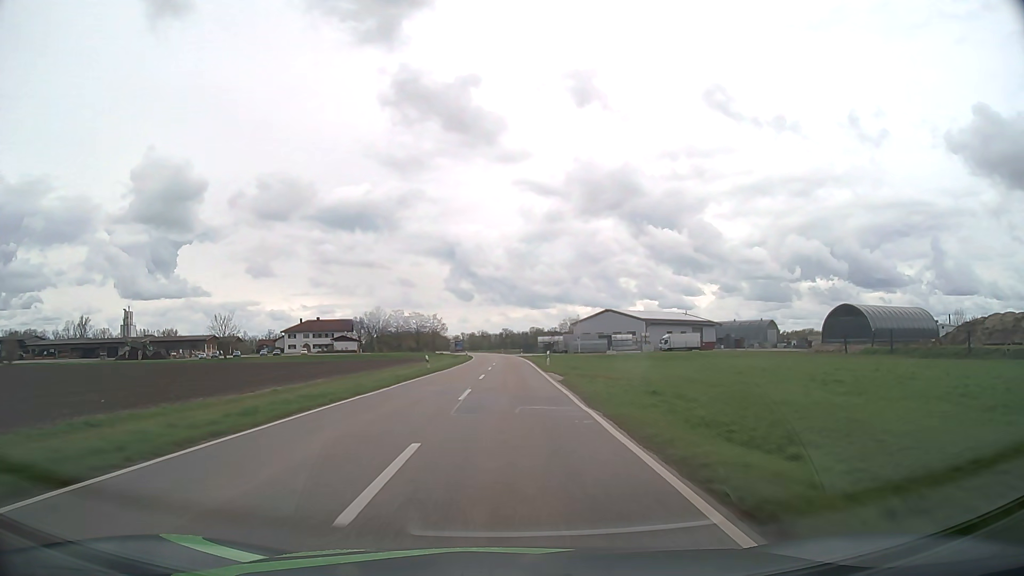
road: tertiary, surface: asphalt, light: Day
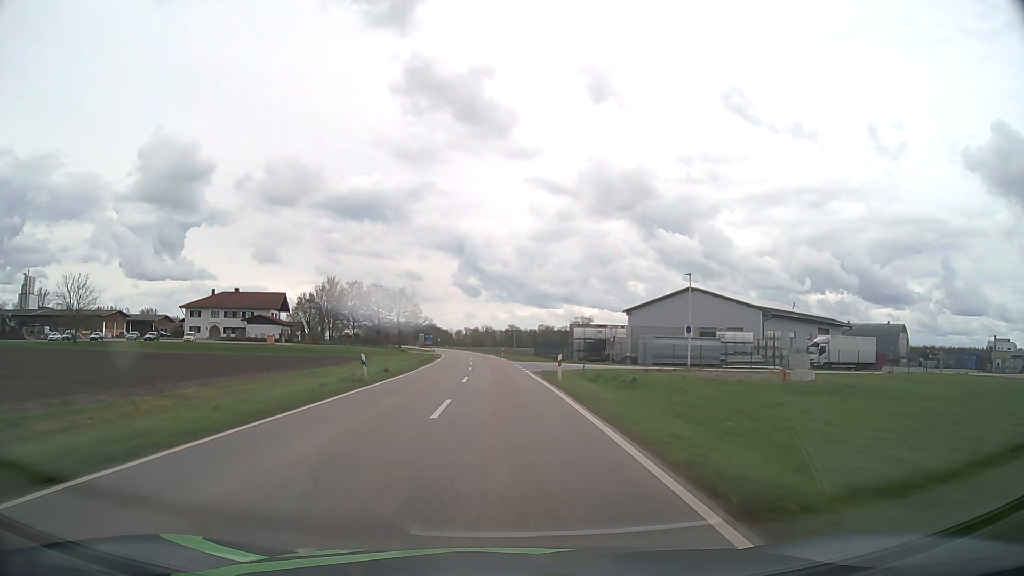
(+0.4, +65.7) m; 0°
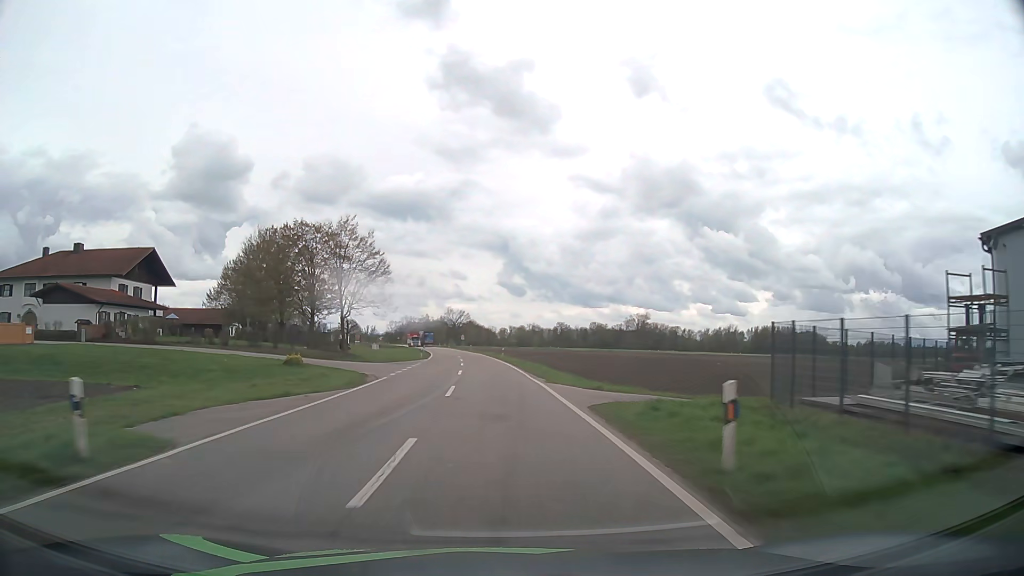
(-2.1, +67.5) m; -4°
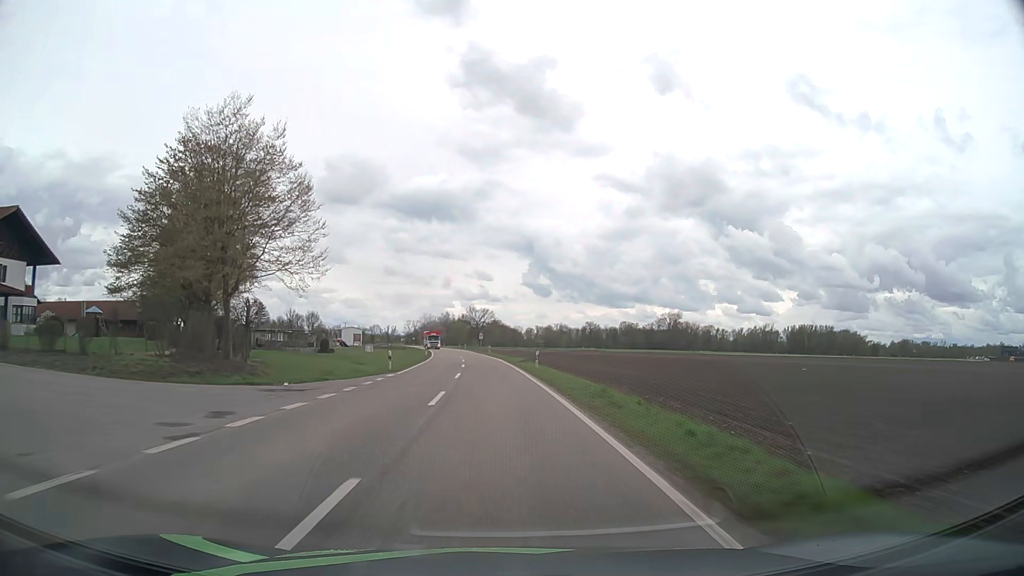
(-0.5, +27.5) m; -2°
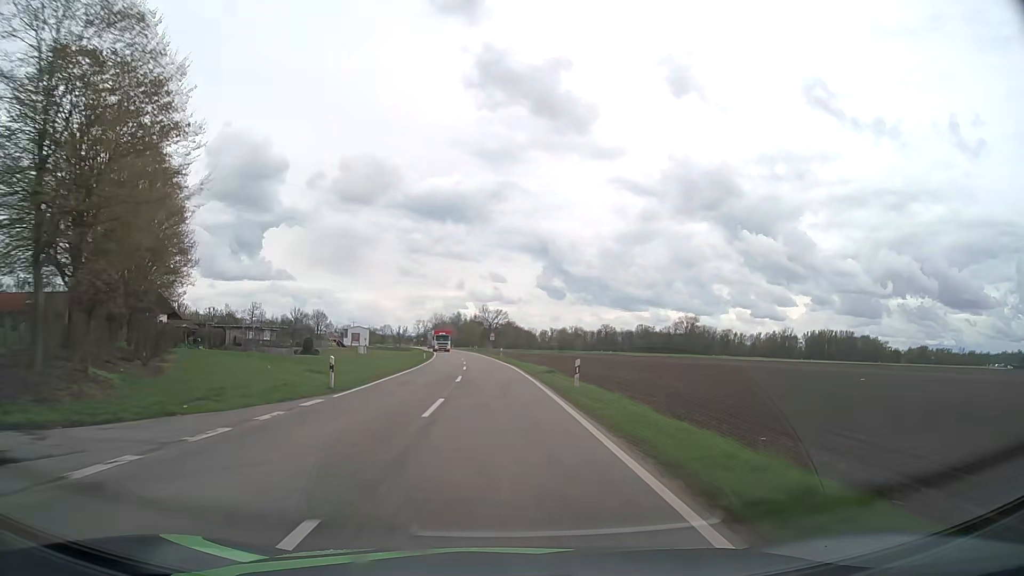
(-0.2, +13.8) m; -1°
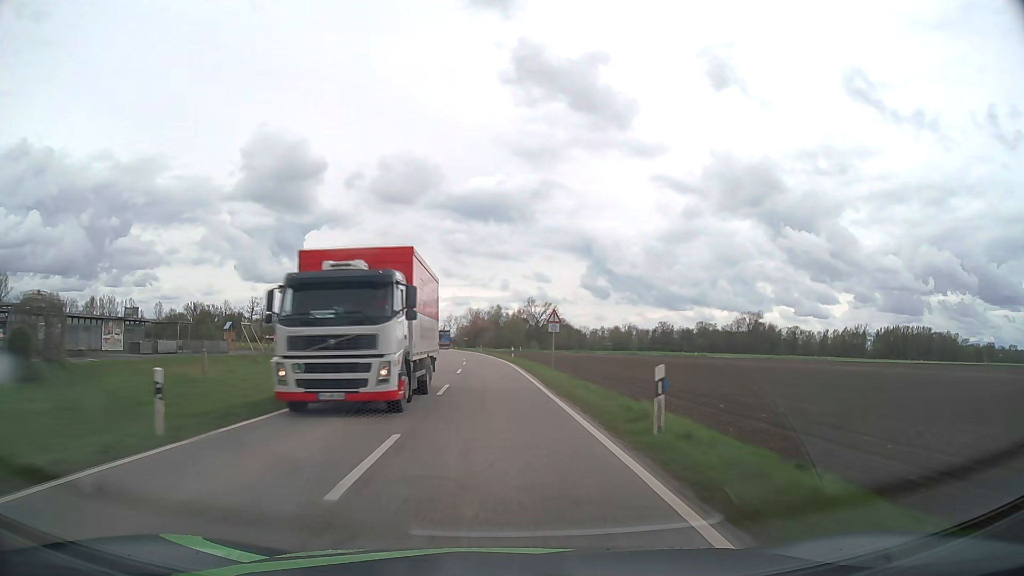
(-2.0, +55.8) m; -4°
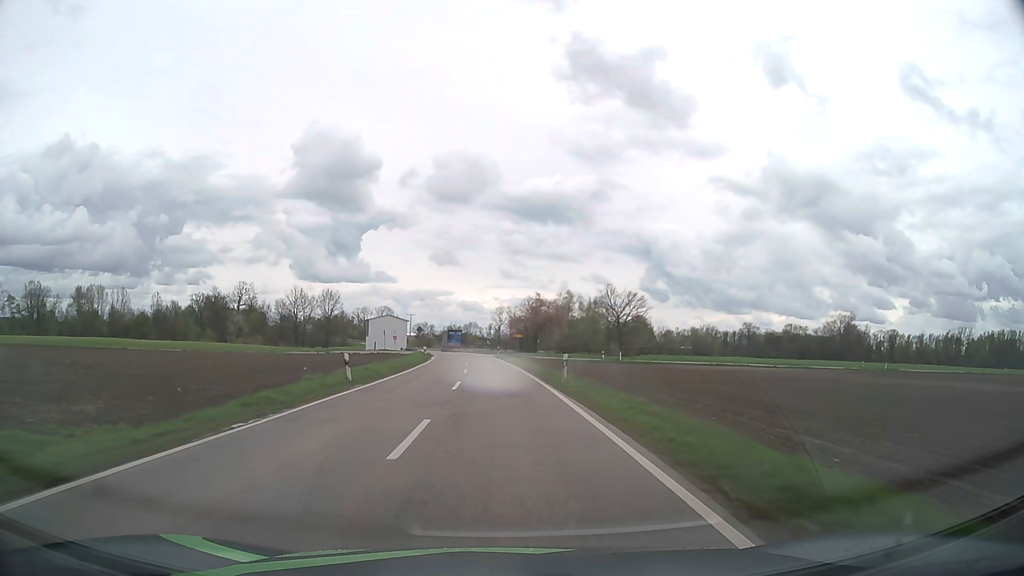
(-3.3, +70.8) m; -5°
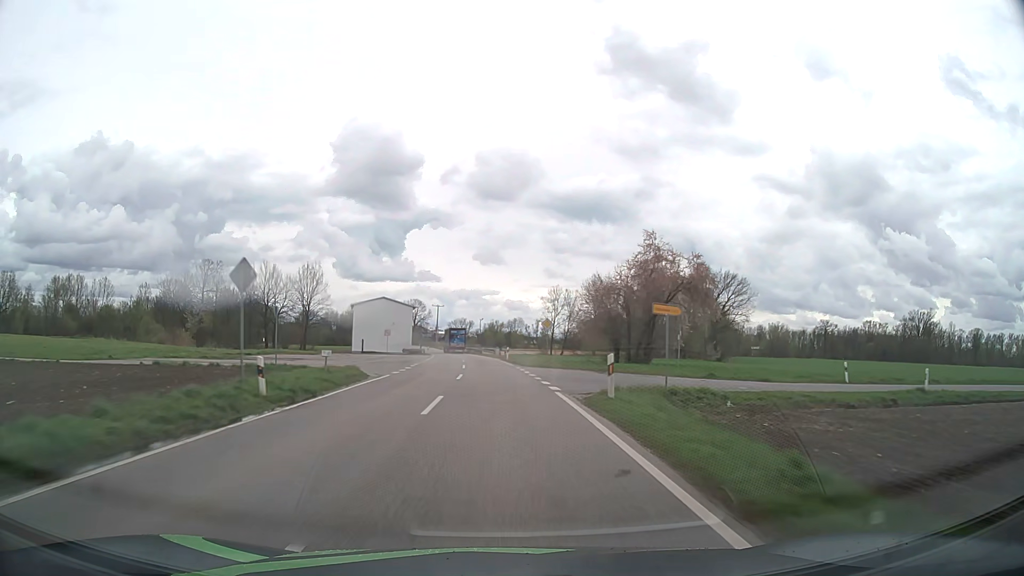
(-2.0, +56.0) m; -4°
(0, +10) (0, +20) (0, +30) (-1, +40) (-1, +50) (-2, +60) (-3, +70) (-4, +80) (-5, +90) (-6, +100) m
